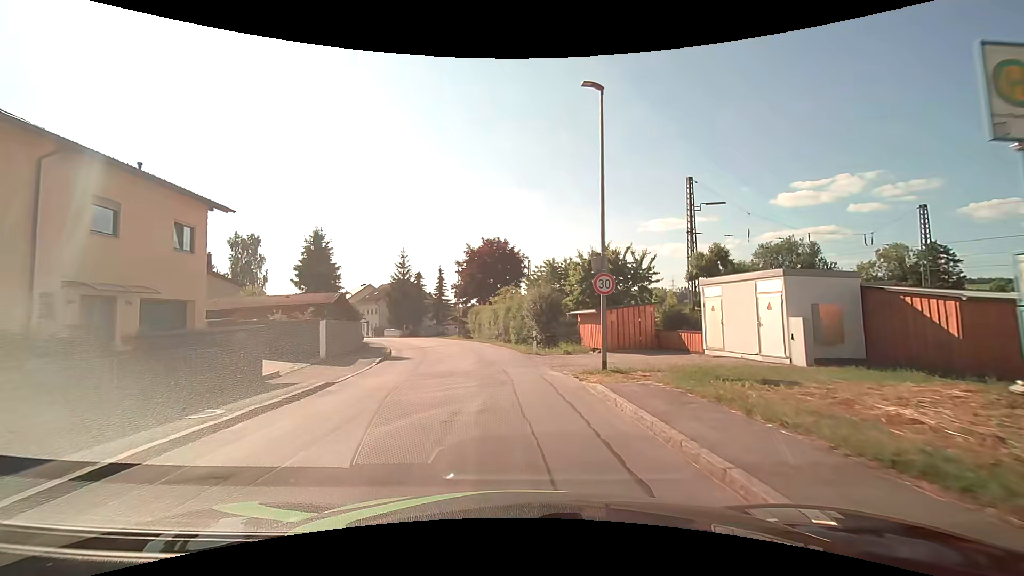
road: unclassified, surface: asphalt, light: Day
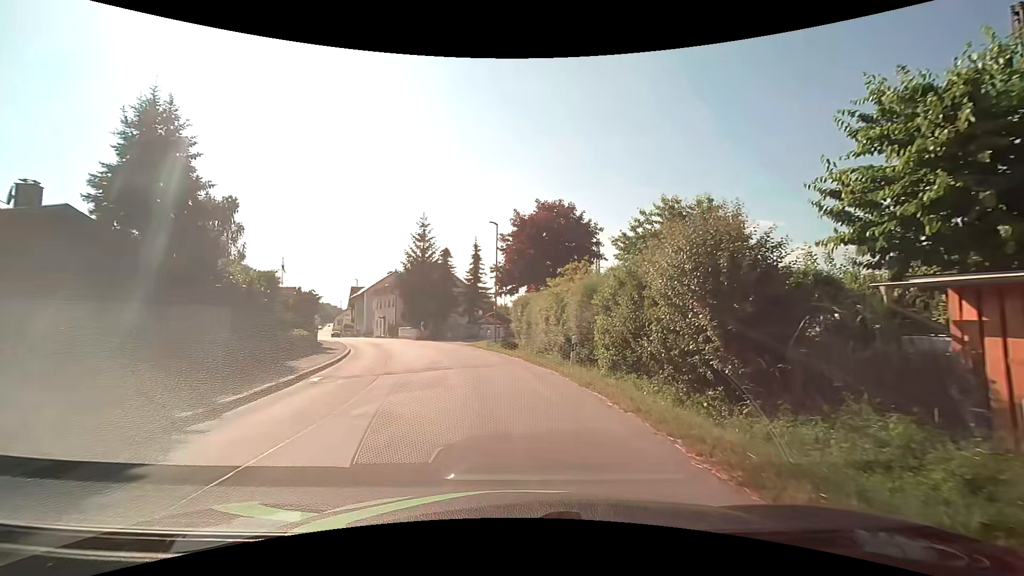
(-1.4, +21.3) m; -6°
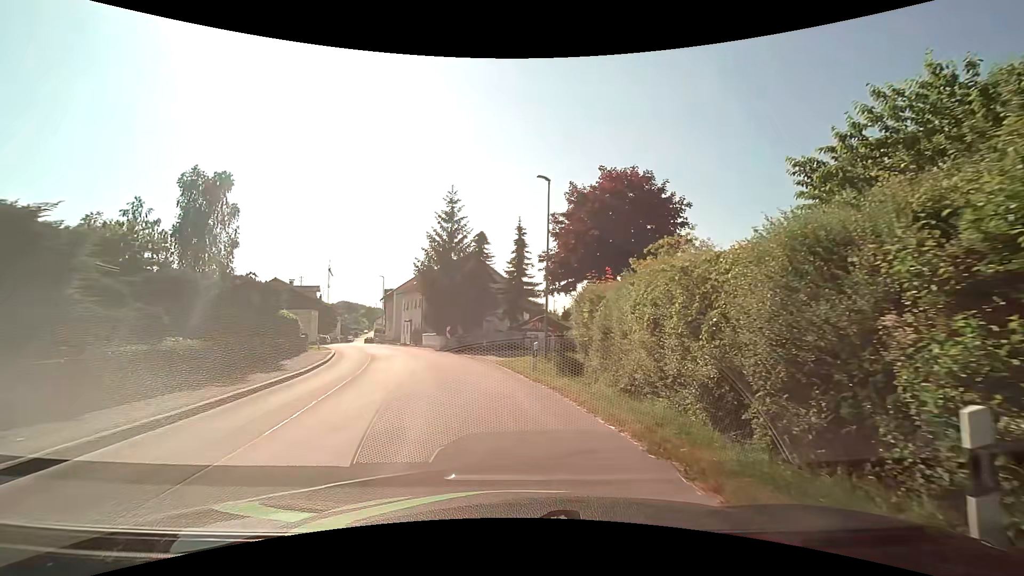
(-0.6, +11.7) m; -5°
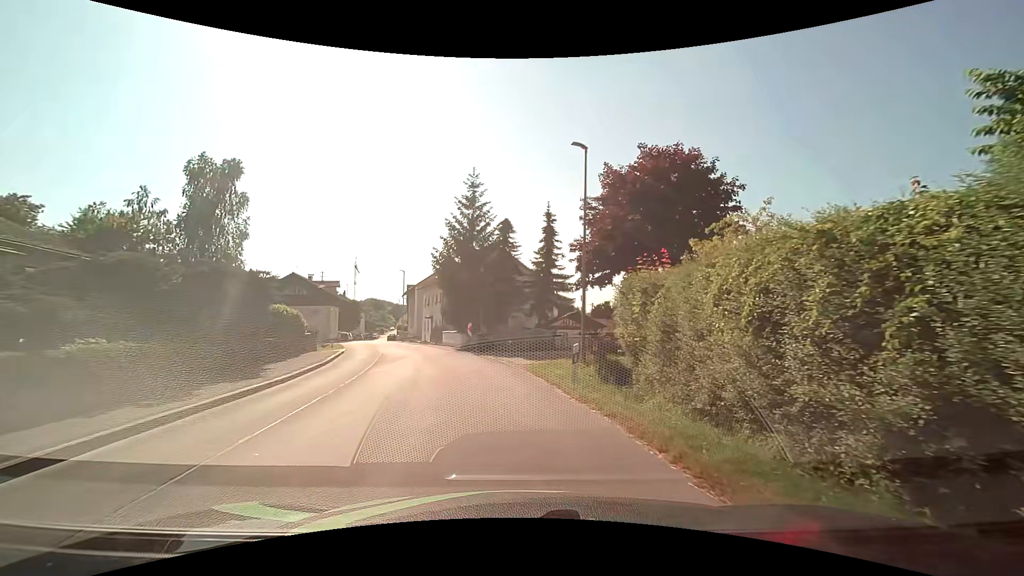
(-0.1, +3.6) m; -4°
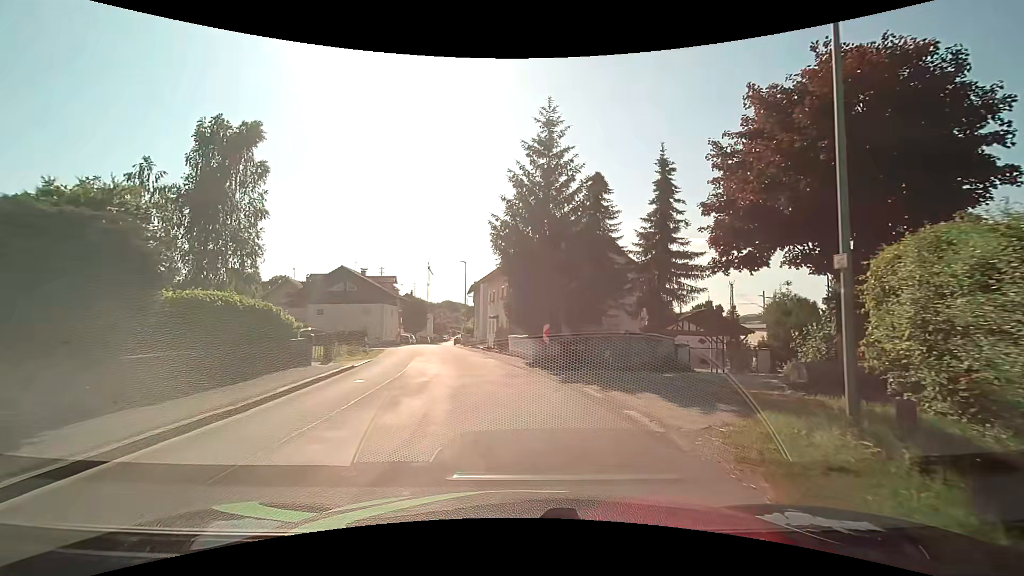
(-0.7, +10.7) m; -8°
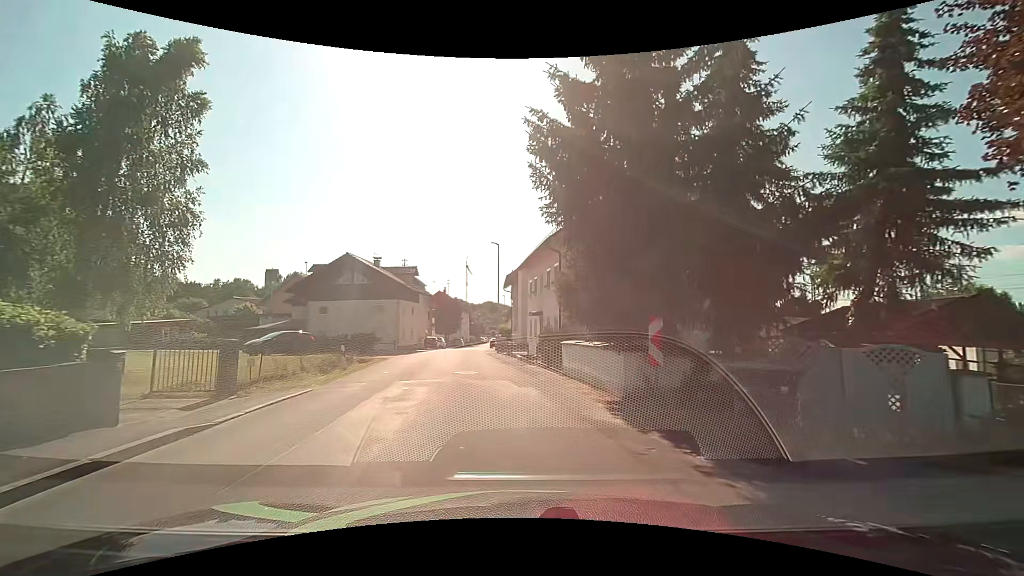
(-0.4, +11.2) m; -5°
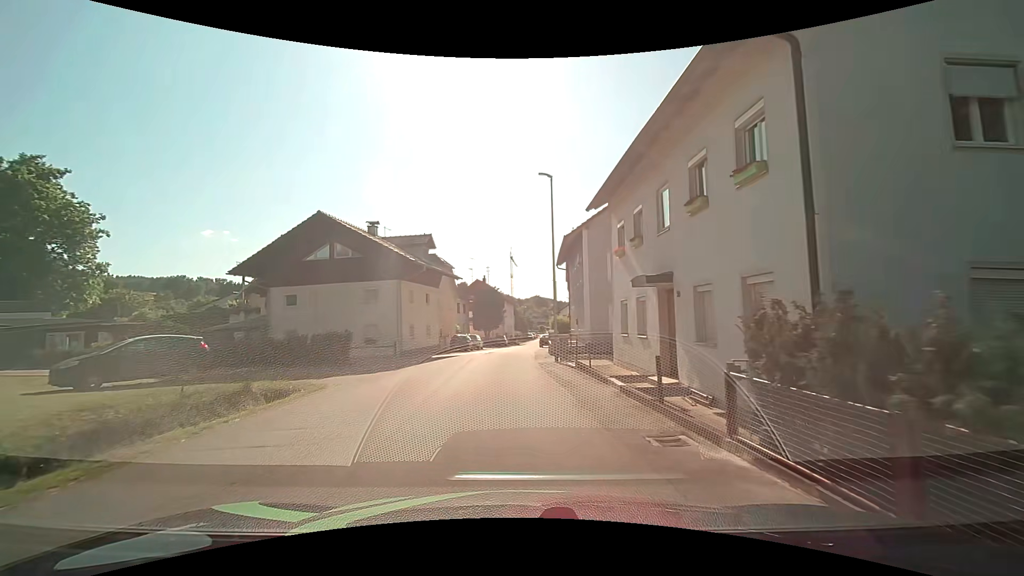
(-0.8, +15.6) m; -5°
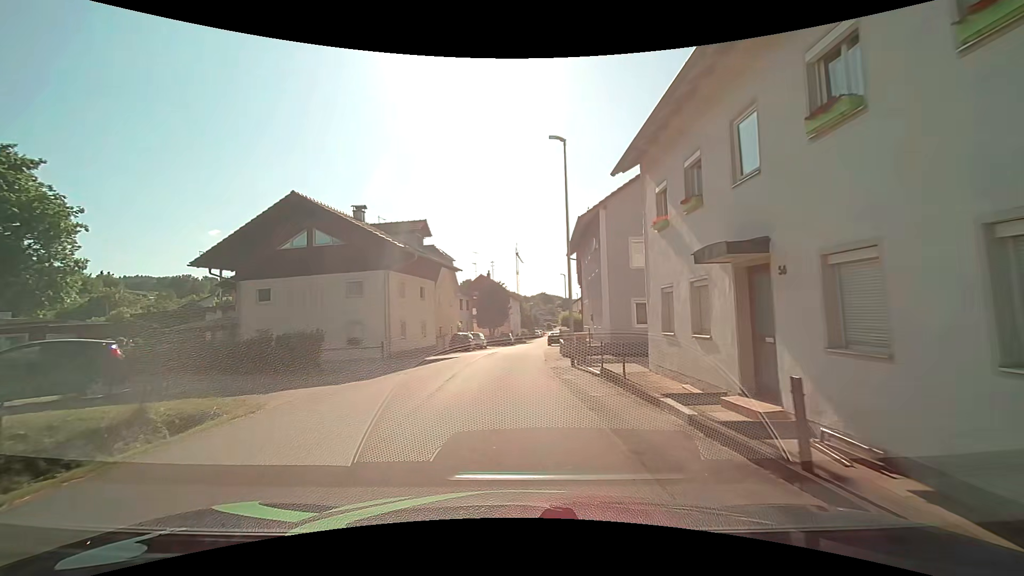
(0.0, +3.9) m; 0°
(0, +10) (-1, +20) (0, +30) (+1, +40) (+1, +50) (+1, +60) (+3, +70) (+5, +80) (+6, +90) (+6, +100) m
